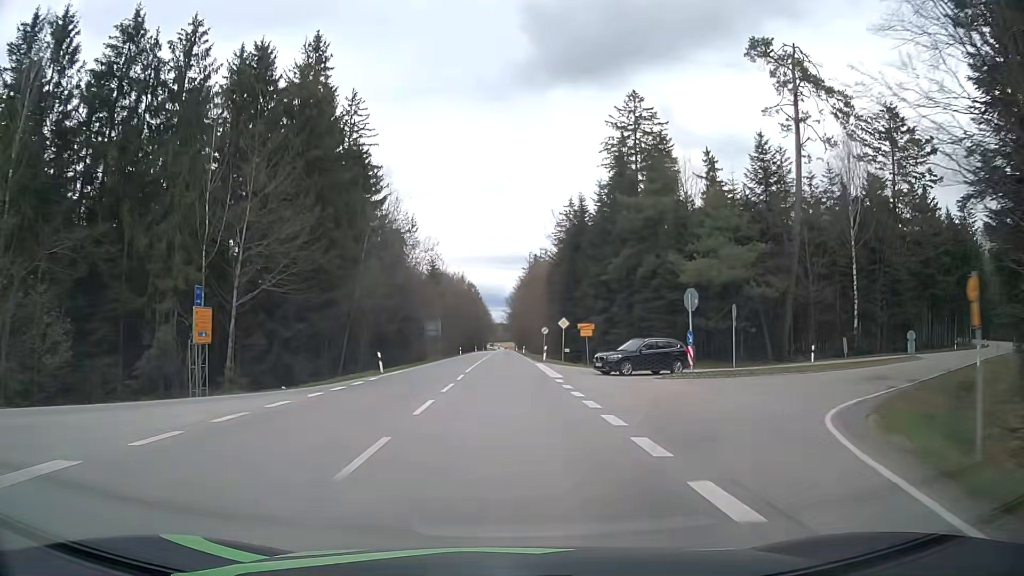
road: secondary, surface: asphalt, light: Day
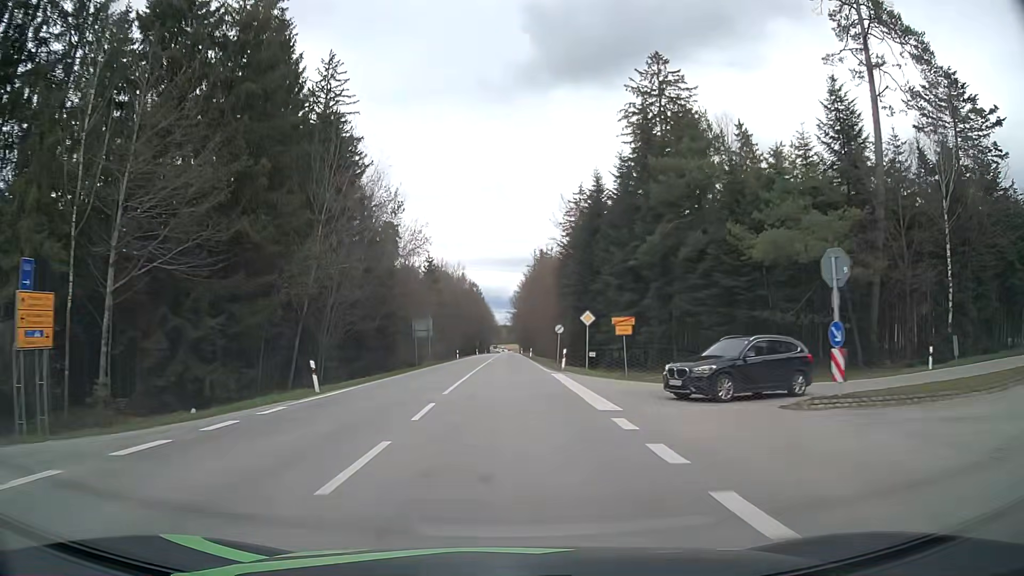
(0.0, +12.6) m; 0°
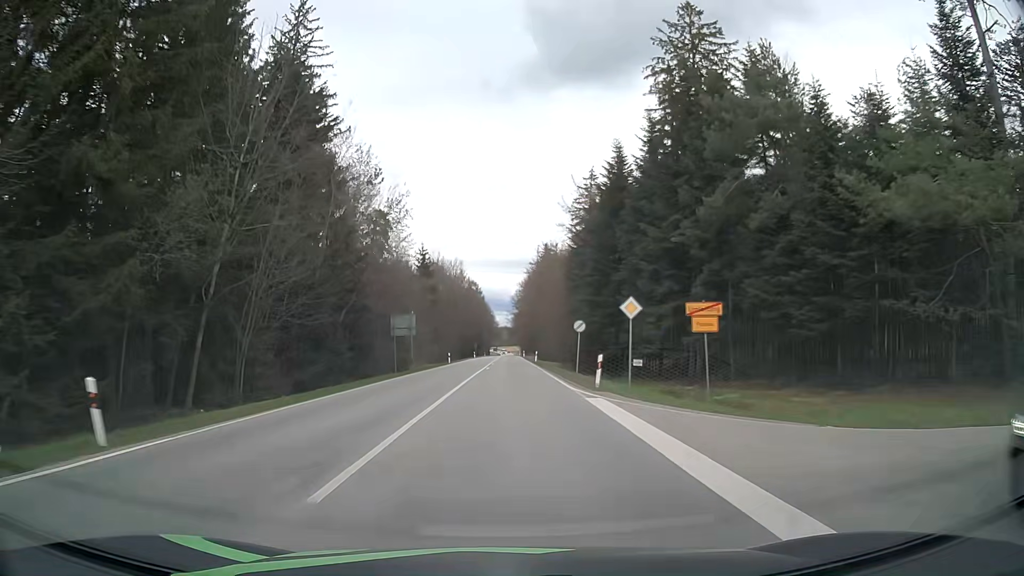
(0.0, +12.6) m; 0°
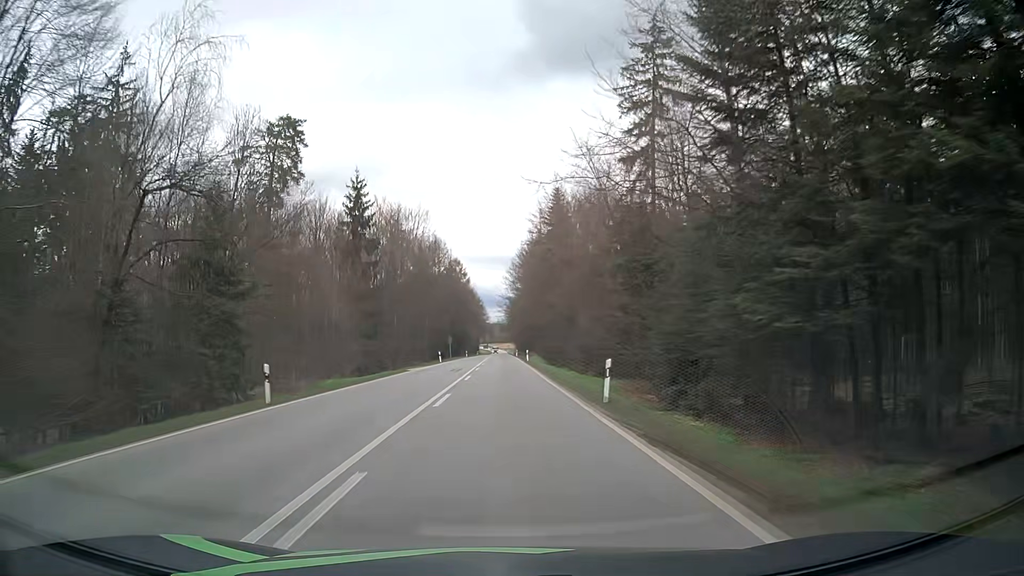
(+0.2, +51.4) m; +1°
(0, +10) (0, +20) (0, +30) (0, +40) (-1, +50) (-1, +60) (-1, +70) (-1, +80) (-1, +90) (-1, +100) m
